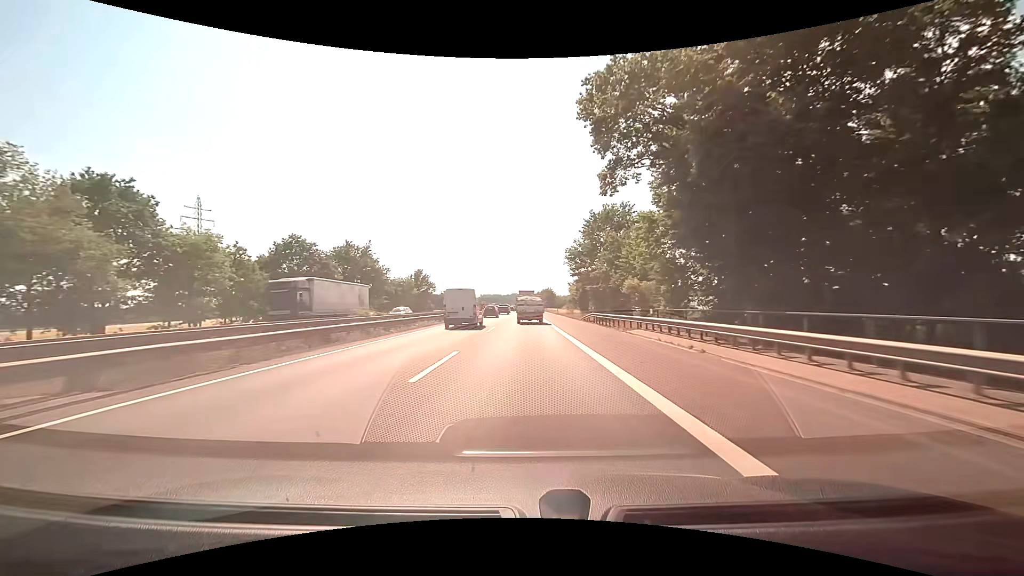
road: motorway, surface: asphalt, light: Day
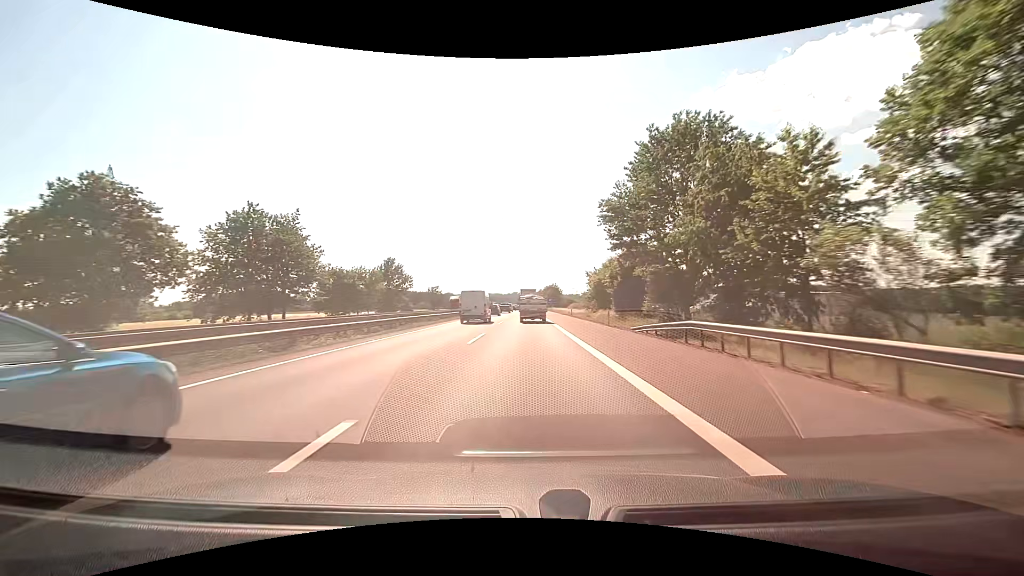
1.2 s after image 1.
(0.0, +27.1) m; 0°
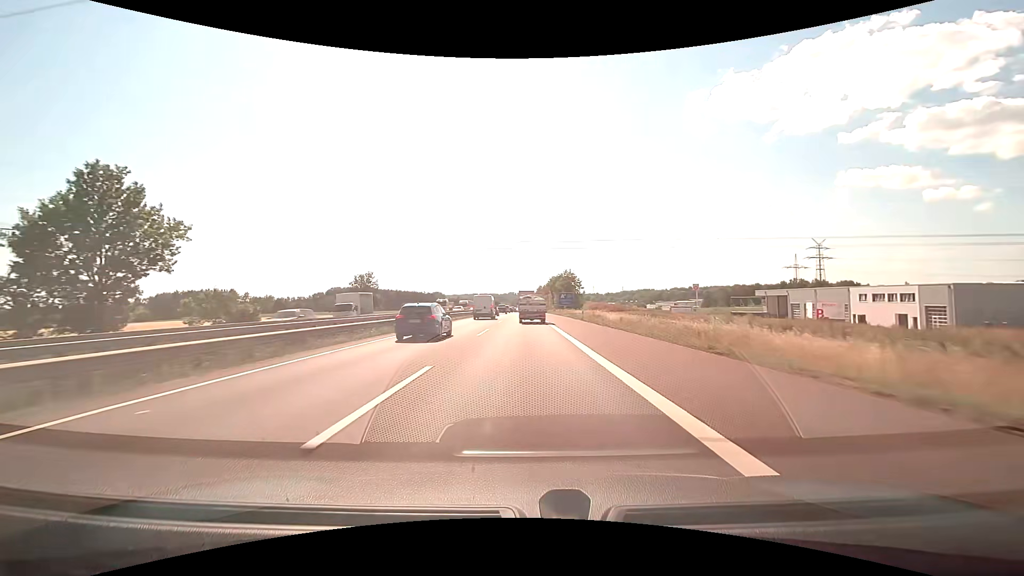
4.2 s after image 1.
(+0.1, +66.1) m; 0°
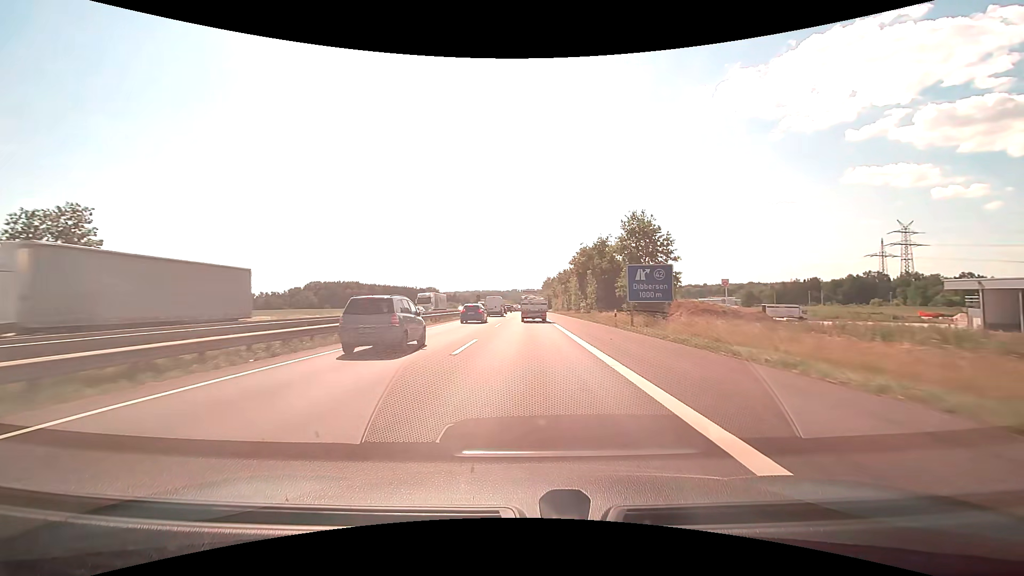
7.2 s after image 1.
(-0.4, +62.7) m; 0°
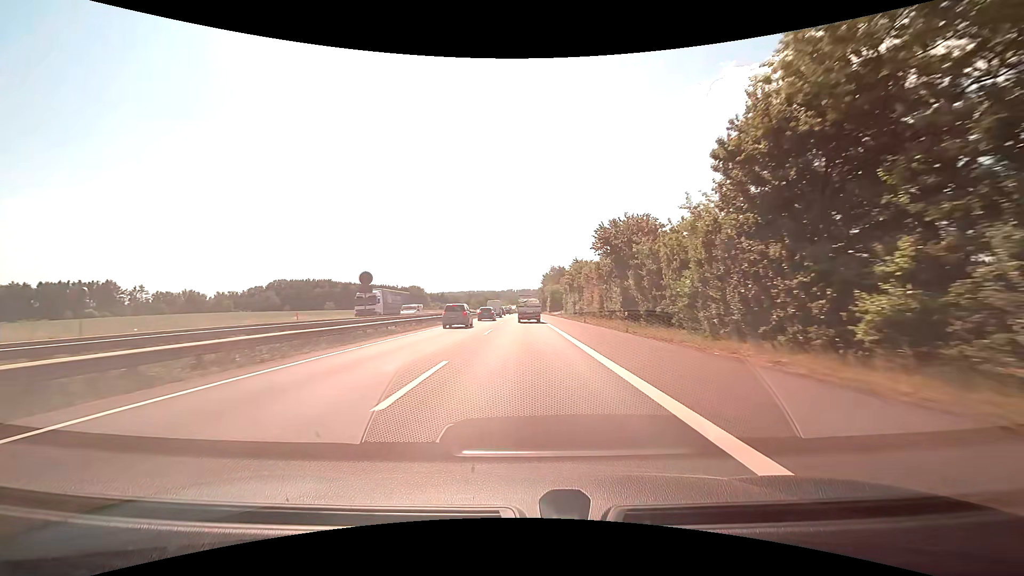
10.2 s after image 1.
(+0.1, +60.2) m; 0°
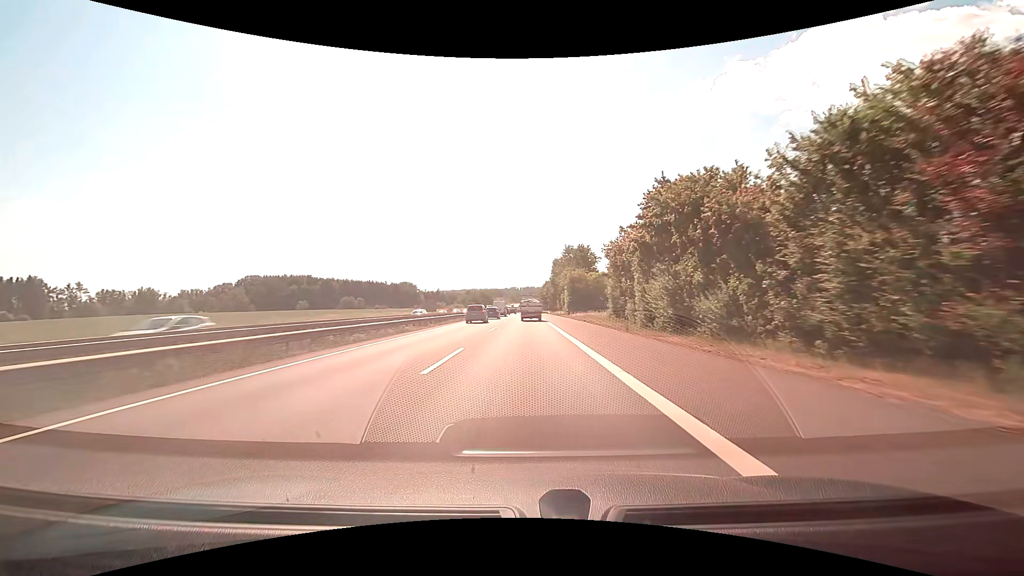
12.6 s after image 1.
(0.0, +49.9) m; 0°
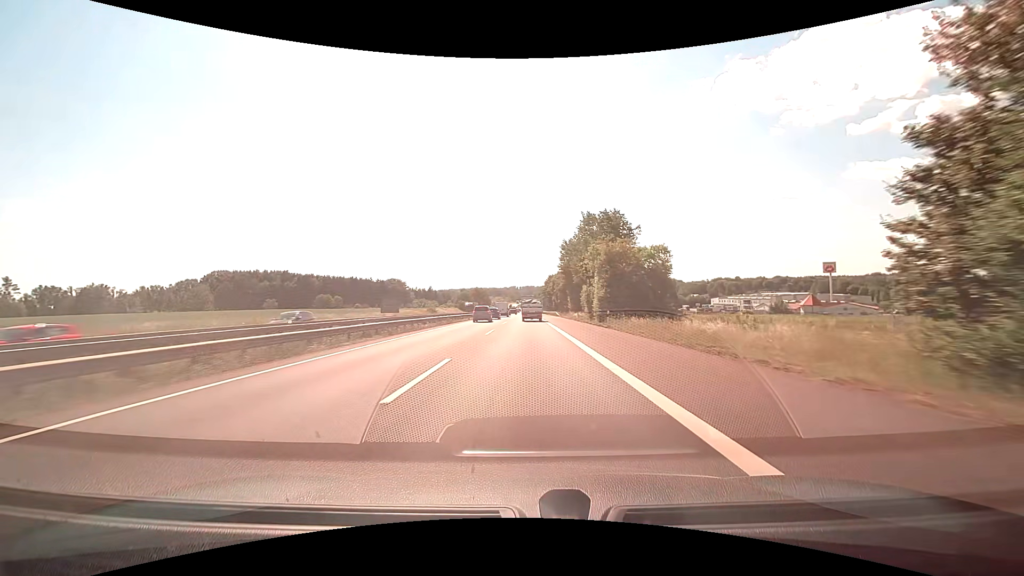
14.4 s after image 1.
(0.0, +38.9) m; 0°
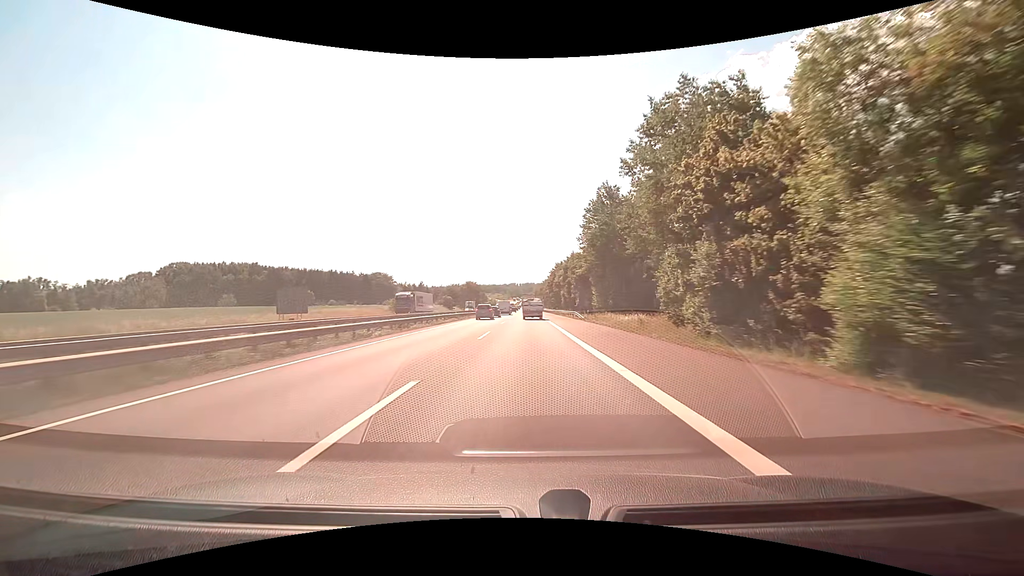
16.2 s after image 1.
(-0.1, +39.8) m; 0°
(0, +10) (0, +20) (0, +30) (0, +40) (0, +50) (0, +60) (0, +70) (0, +80) (0, +90) (0, +100) m
